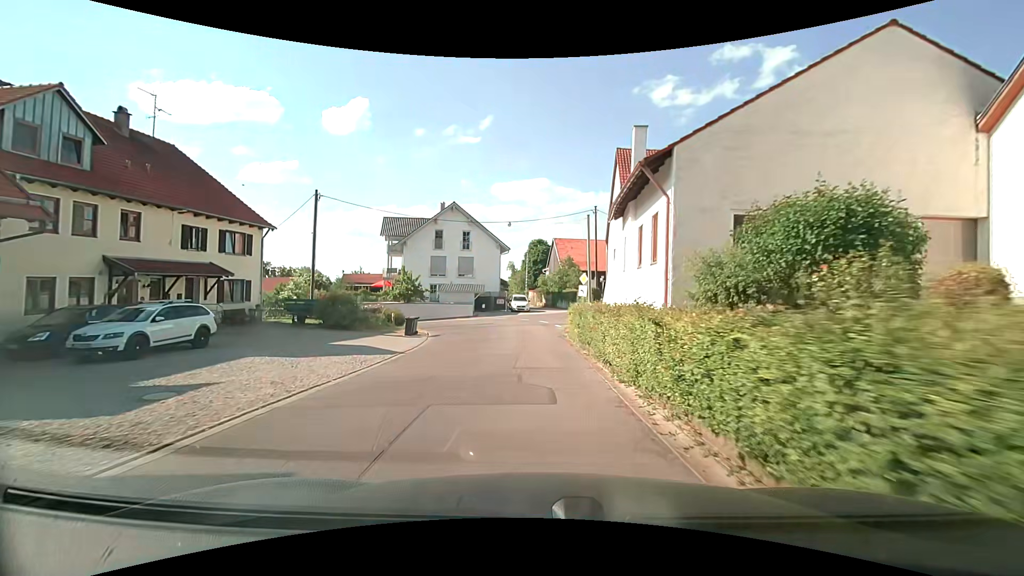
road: residential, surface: asphalt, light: Day
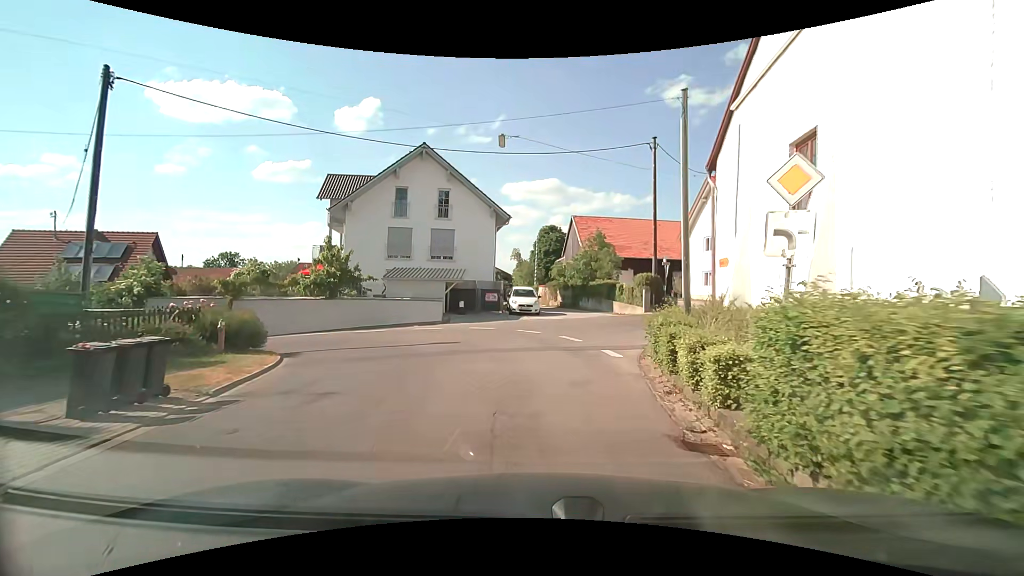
(-0.3, +18.2) m; -1°
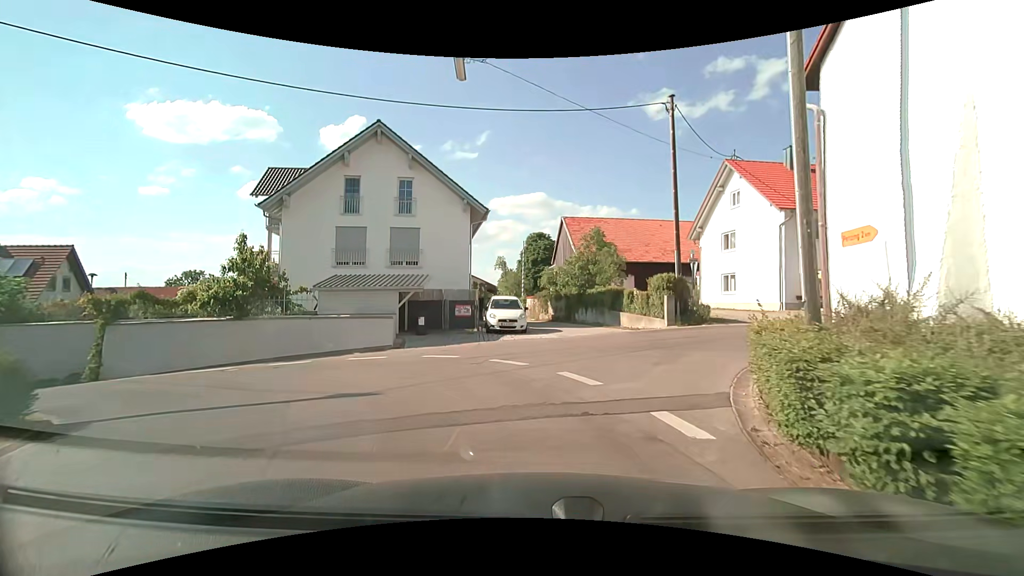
(+0.1, +6.6) m; +2°
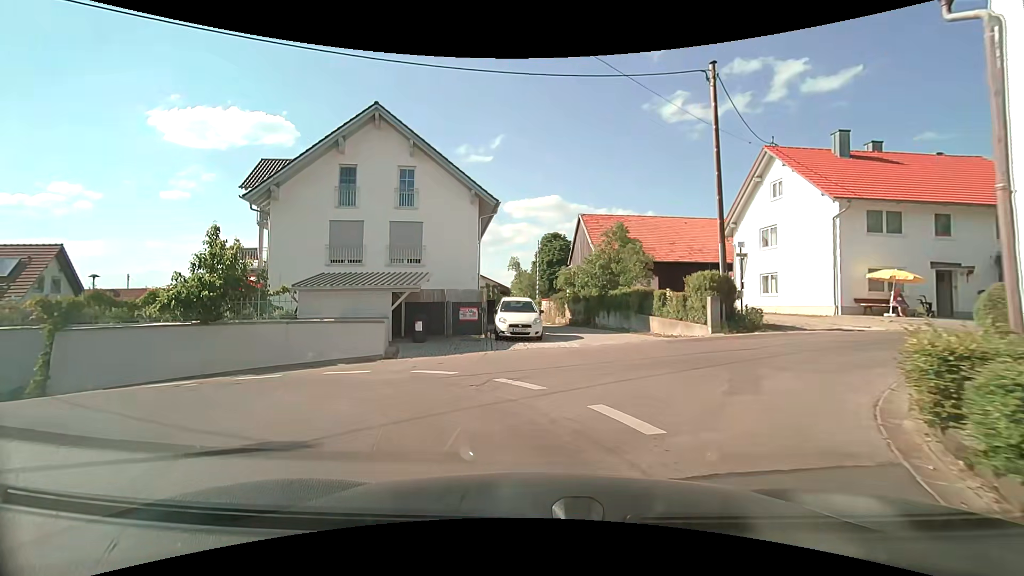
(0.0, +2.9) m; -2°
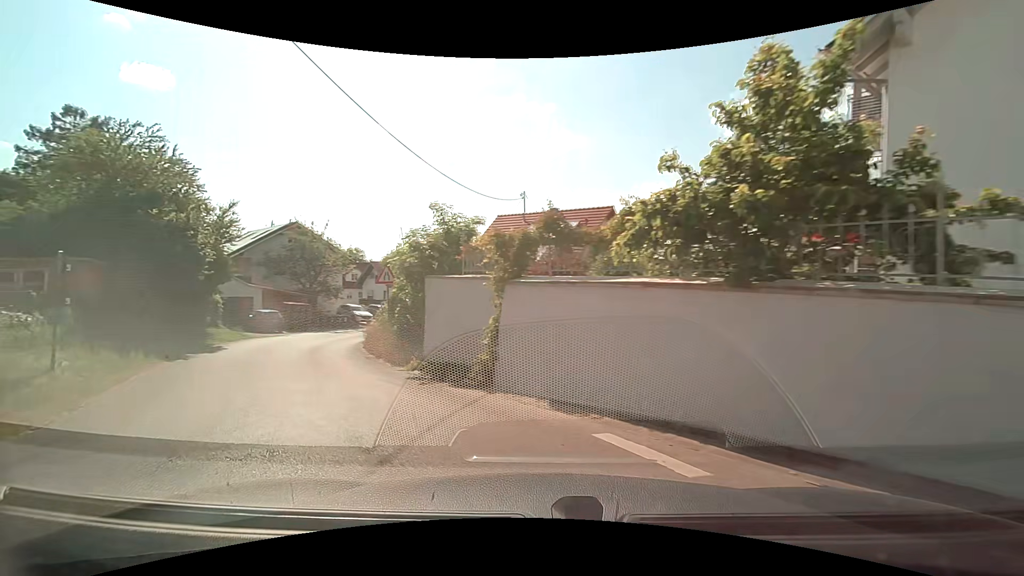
(-5.5, +11.5) m; -57°
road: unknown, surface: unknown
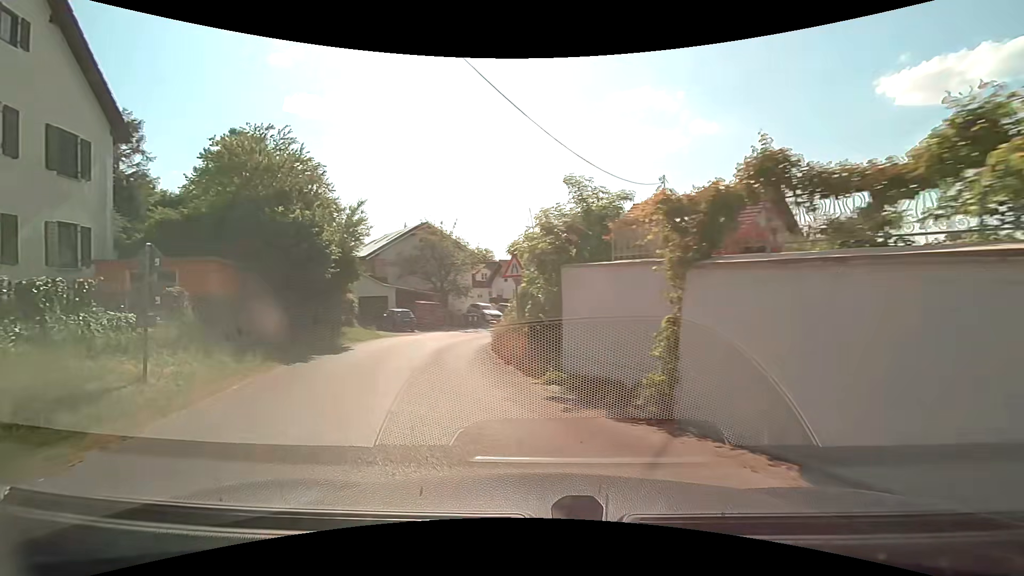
(-0.4, +3.0) m; -15°
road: residential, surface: asphalt
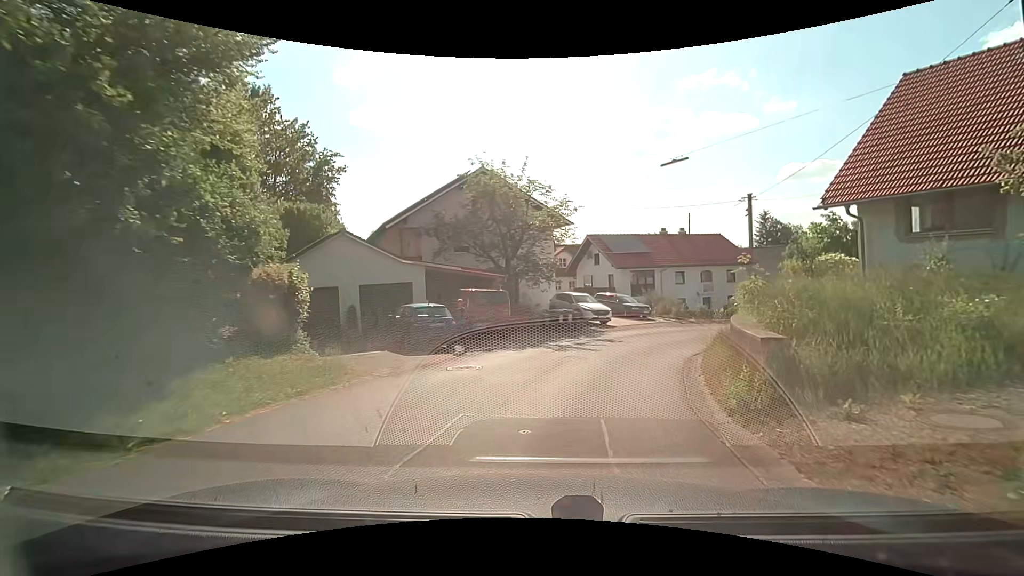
(-3.6, +18.4) m; -9°
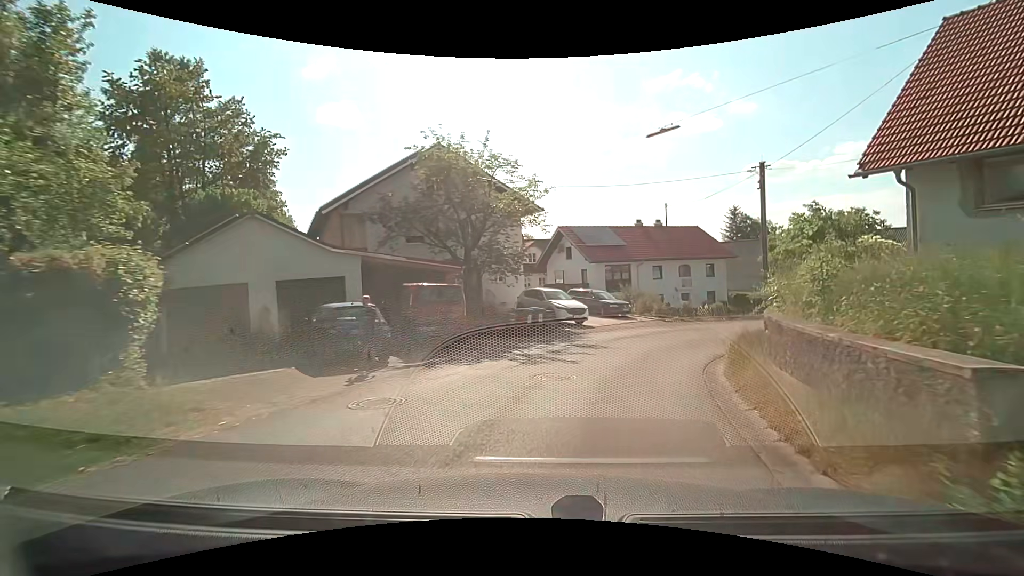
(+0.2, +4.1) m; +4°
(+1, +10) (+5, +19) (+11, +27) (+18, +34) (+27, +39) (+36, +43) (+45, +47) (+55, +47) (+65, +45) (+73, +40) m
